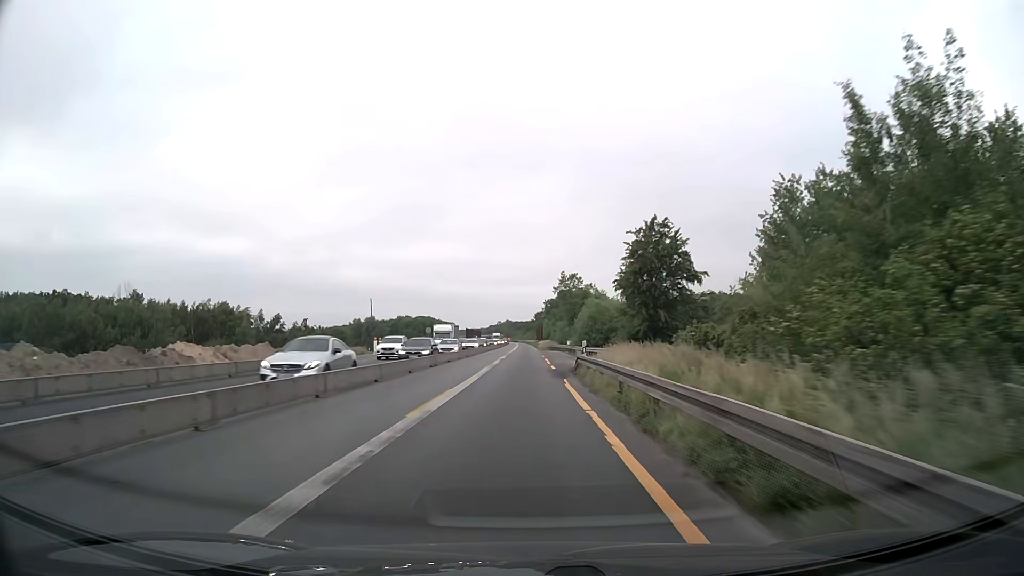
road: motorway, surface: asphalt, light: Day
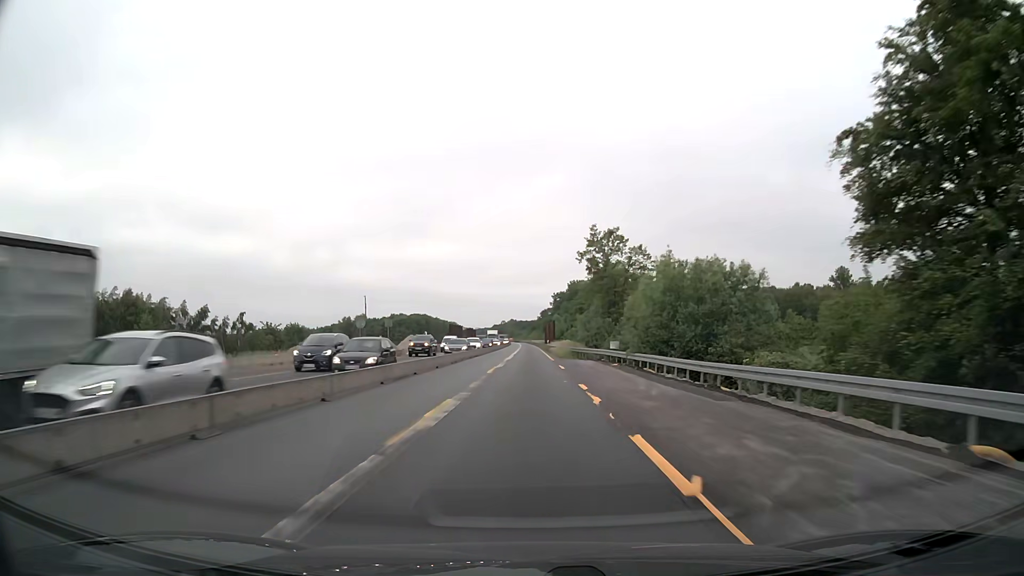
(-0.1, +38.7) m; 0°
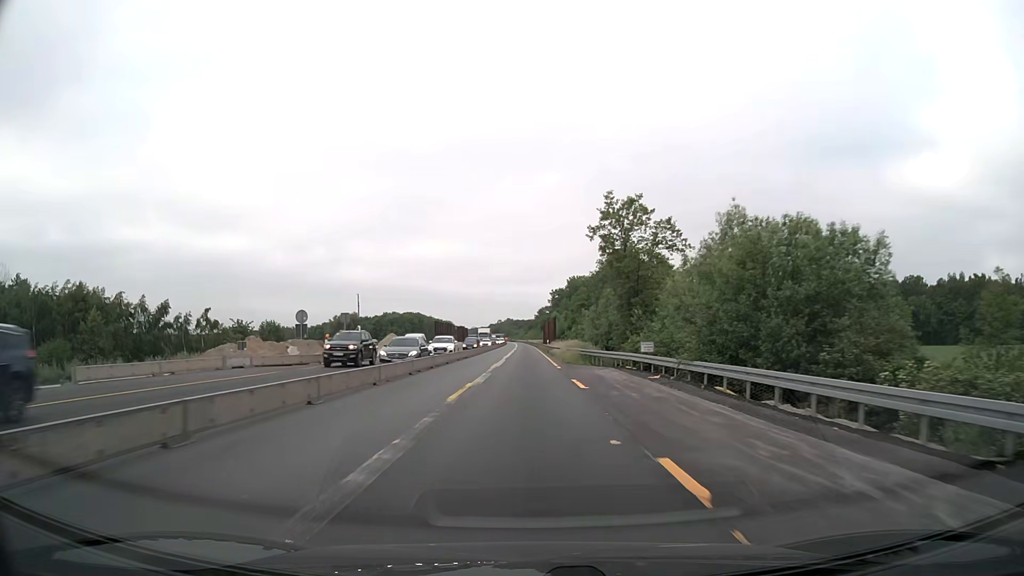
(0.0, +12.9) m; 0°
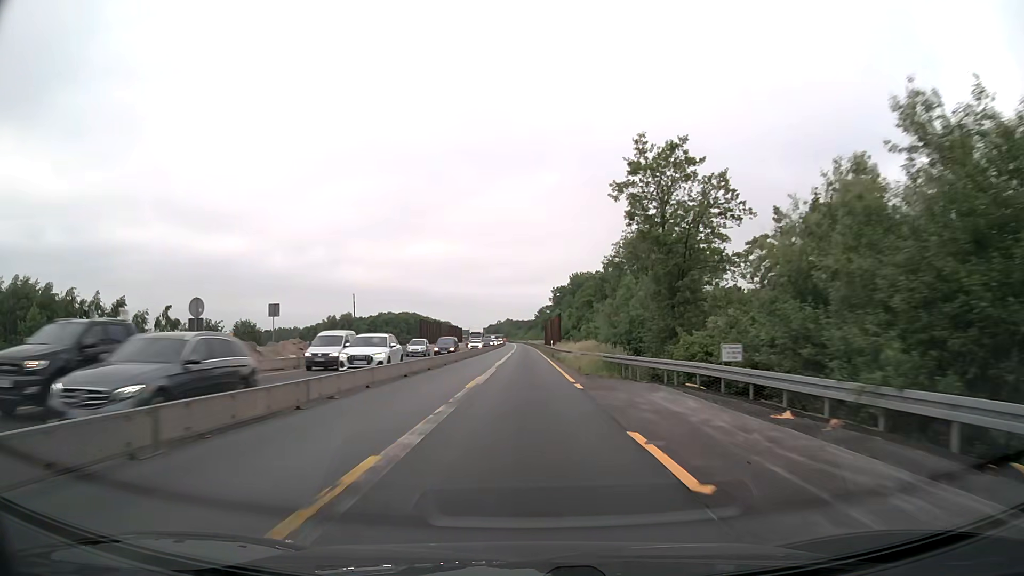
(0.0, +12.9) m; 0°
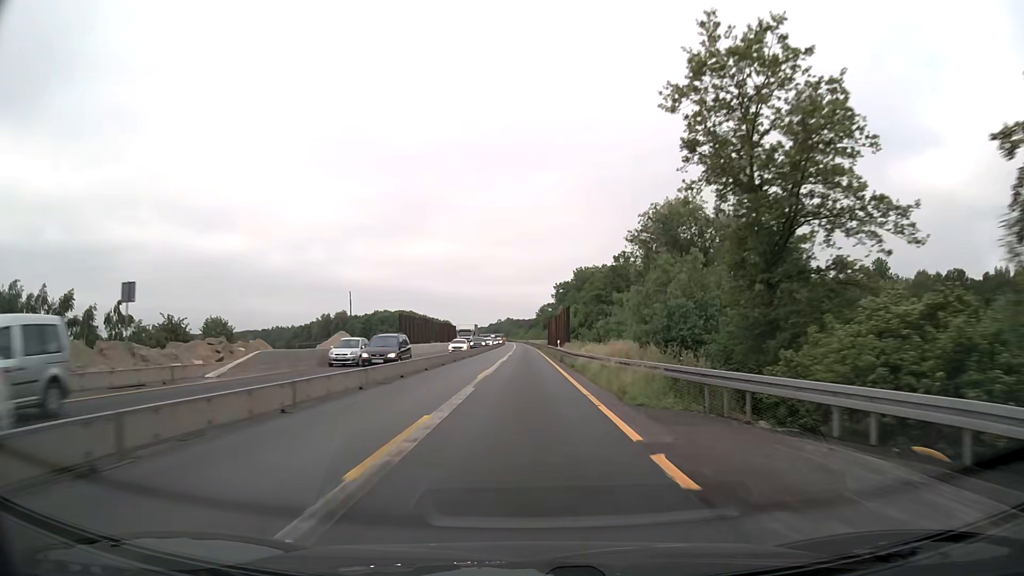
(0.0, +12.9) m; 0°
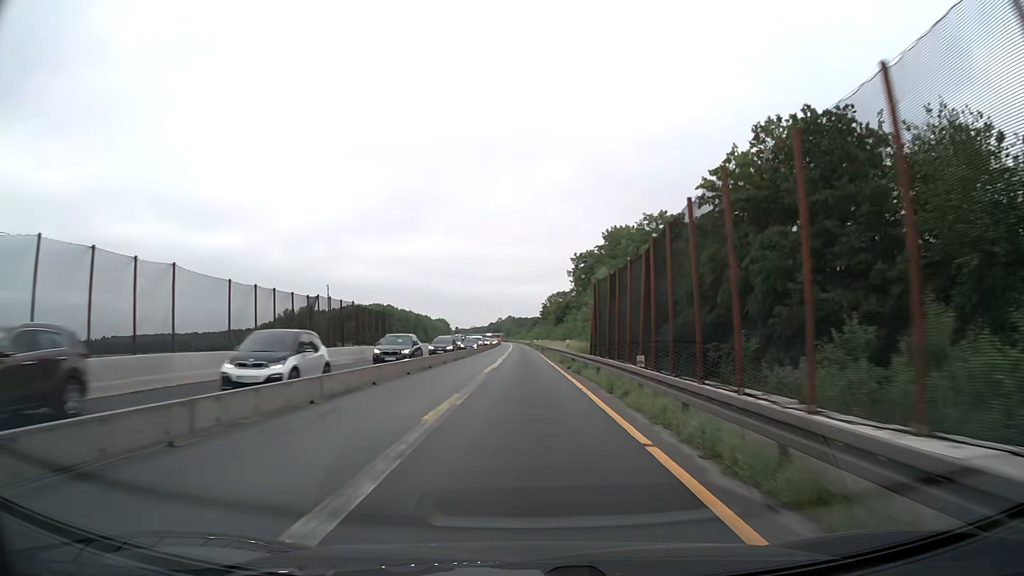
(-0.2, +64.6) m; 0°
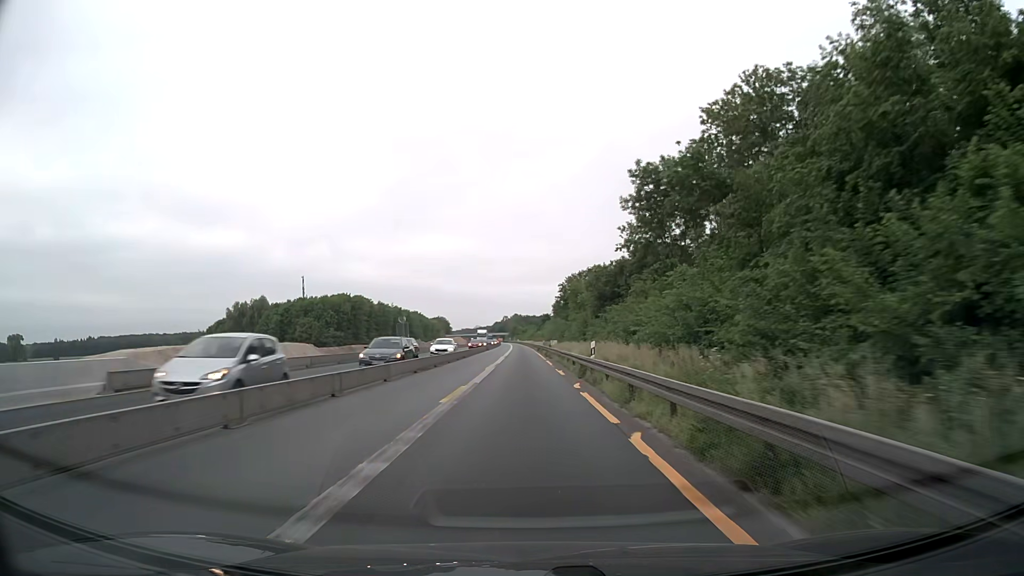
(-0.3, +64.5) m; -1°
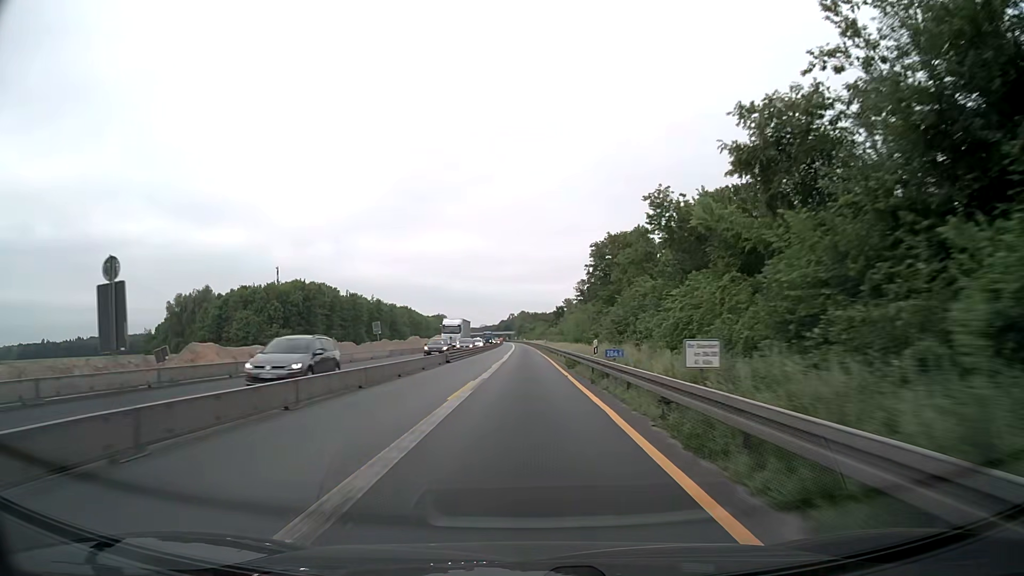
(-0.4, +51.5) m; -1°
(0, +10) (0, +20) (0, +30) (0, +40) (0, +50) (0, +60) (0, +70) (0, +80) (0, +90) (0, +100) m
